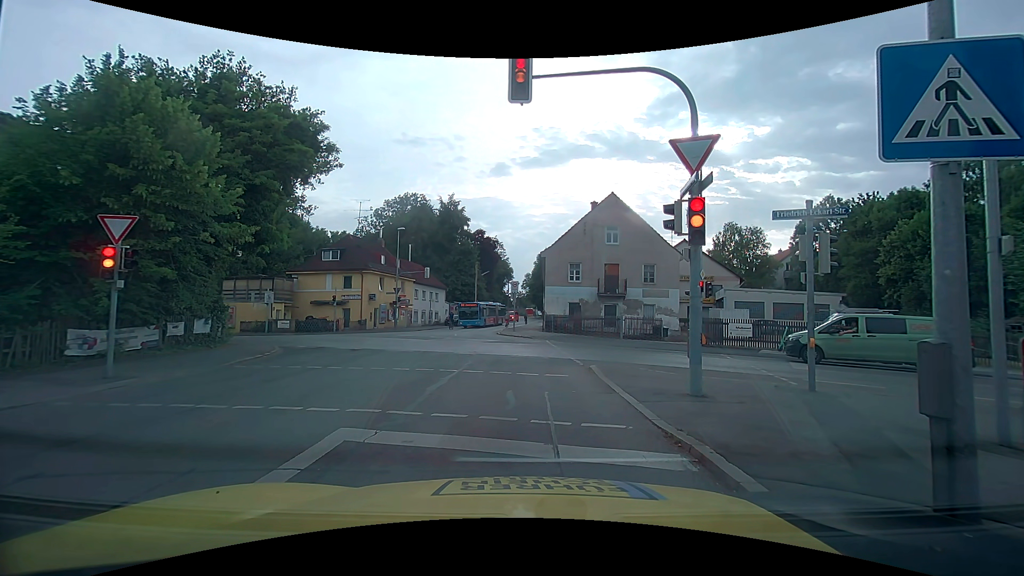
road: tertiary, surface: asphalt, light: Day
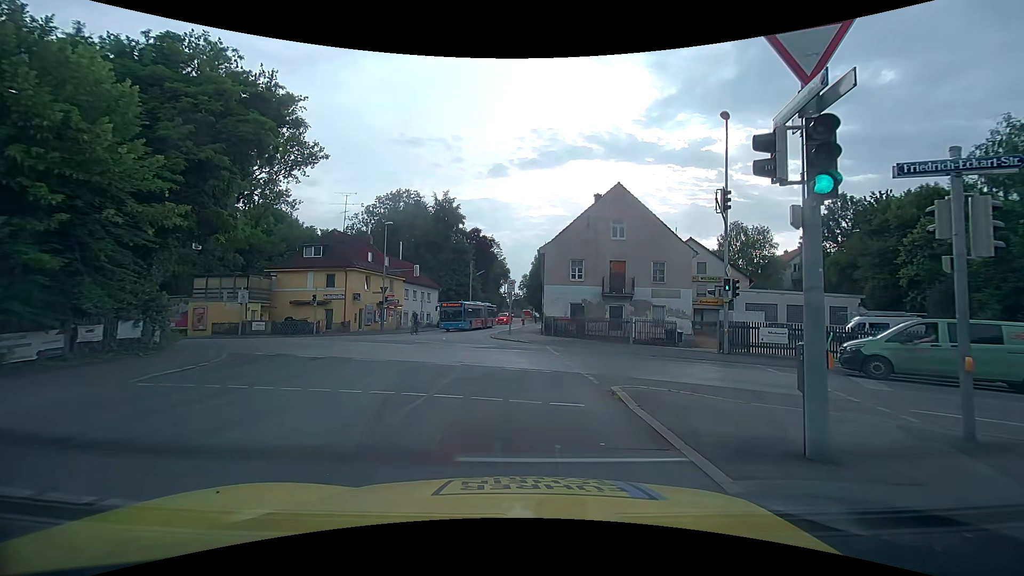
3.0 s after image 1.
(+0.1, +3.7) m; +3°
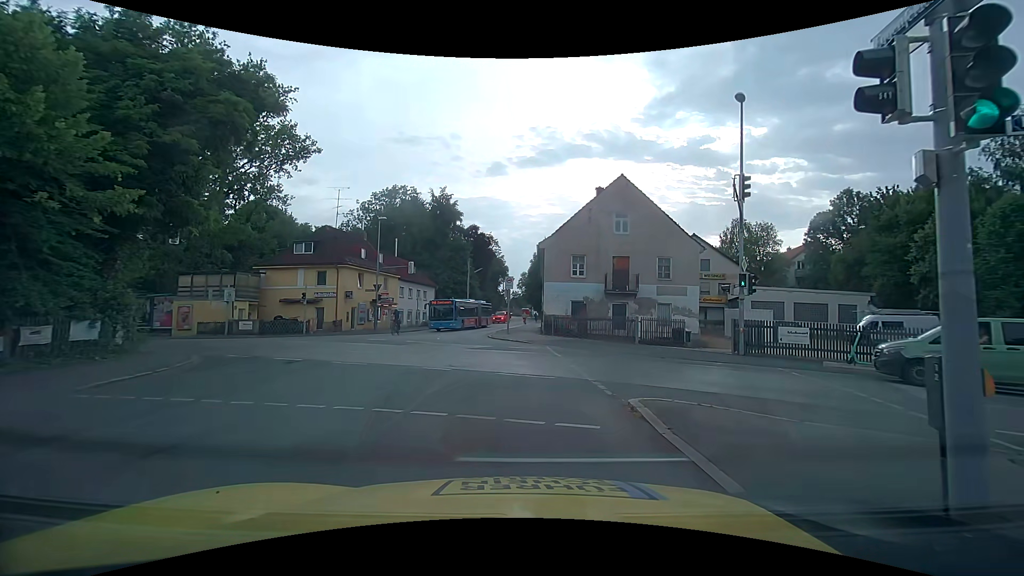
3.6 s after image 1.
(0.0, +1.6) m; 0°
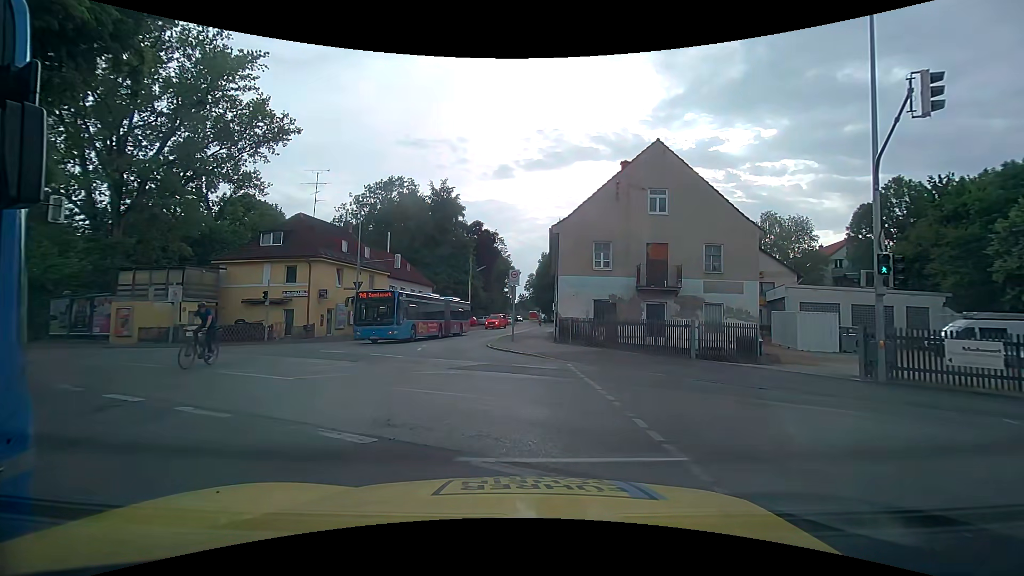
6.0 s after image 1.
(-0.2, +7.3) m; -2°
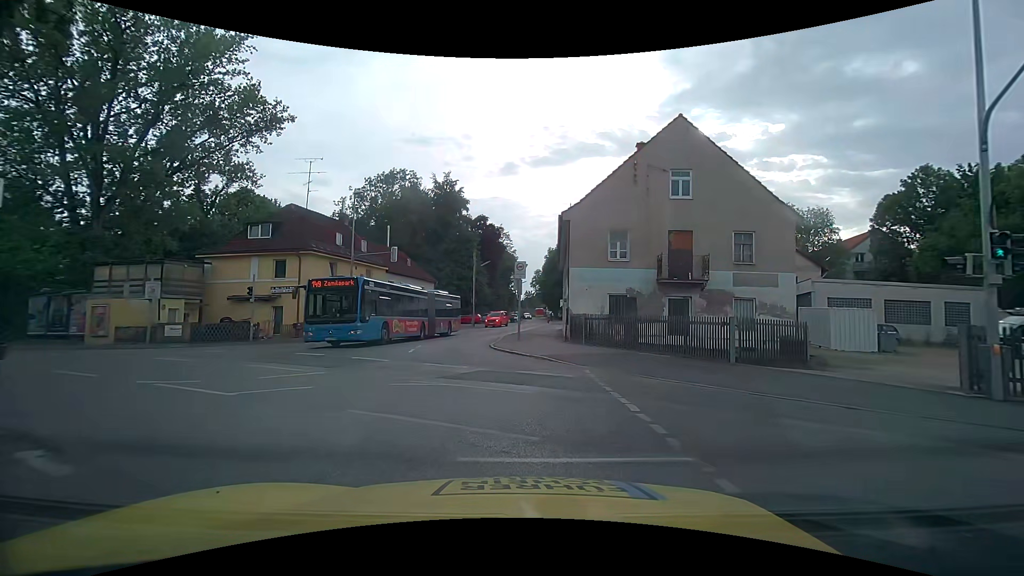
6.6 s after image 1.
(0.0, +2.7) m; 0°
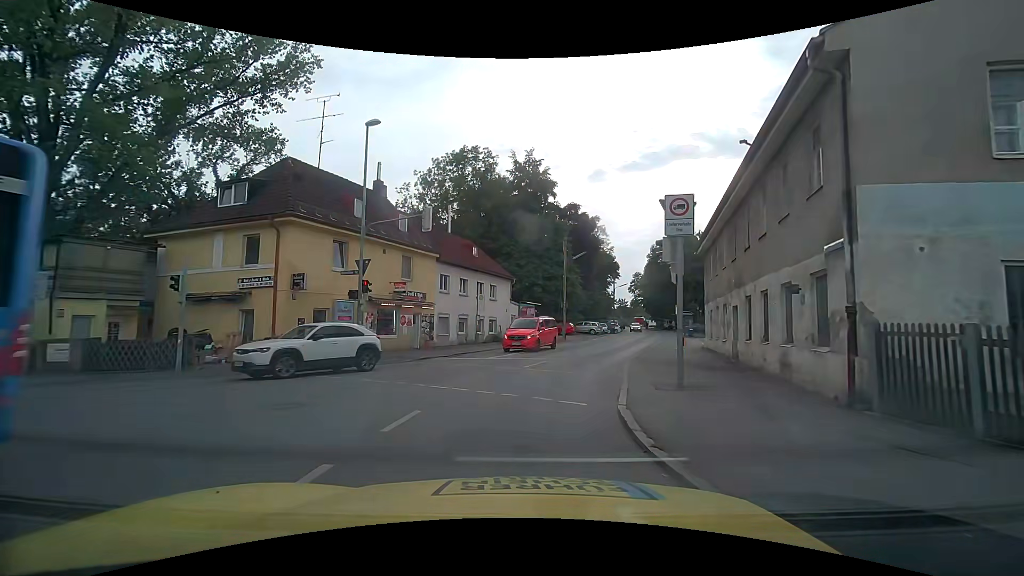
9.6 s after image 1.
(-1.3, +15.0) m; -10°
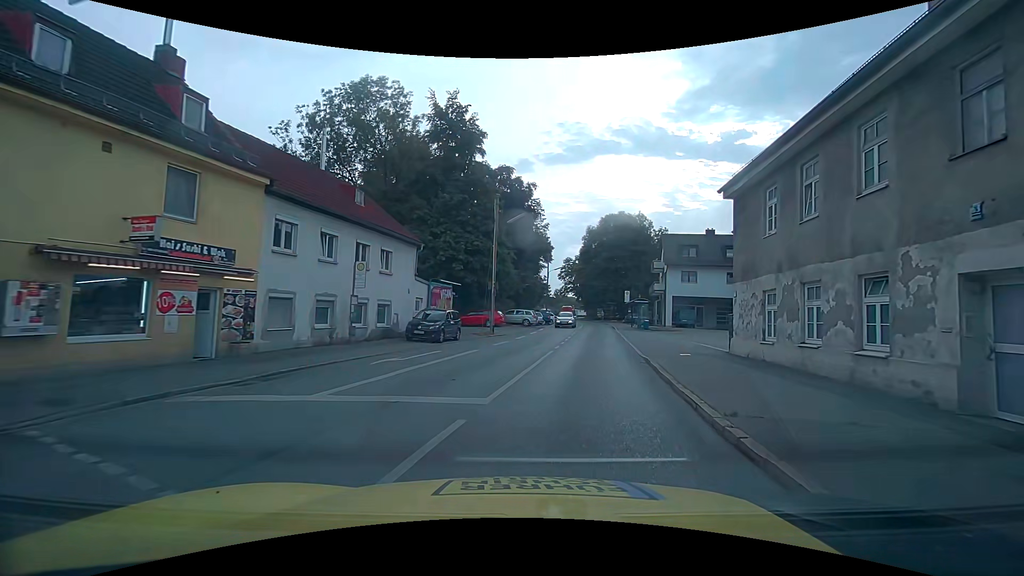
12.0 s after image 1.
(+0.1, +13.0) m; +7°
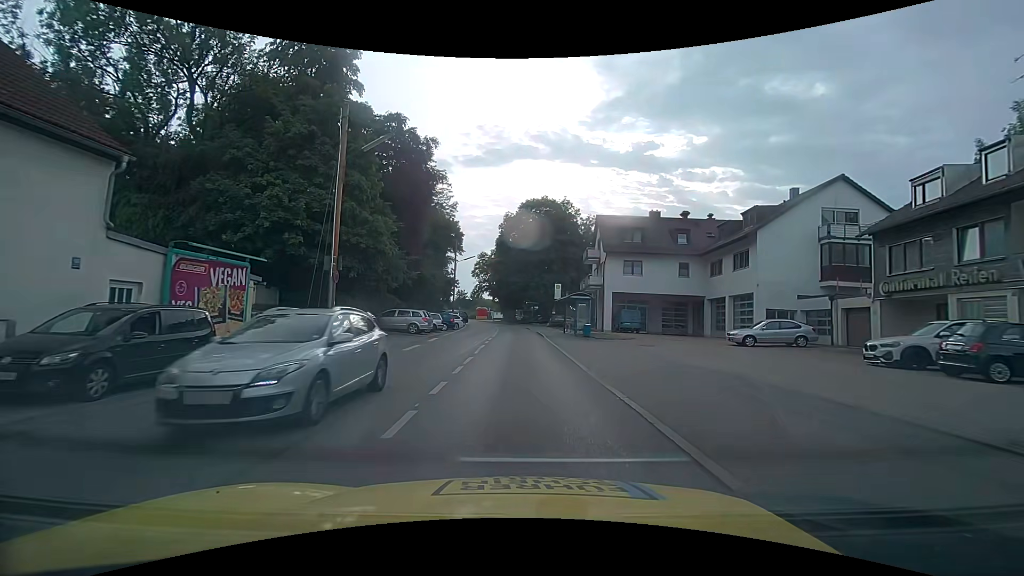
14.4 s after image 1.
(+1.9, +14.7) m; +11°
(0, +10) (0, +20) (0, +30) (0, +40) (-1, +50) (-2, +60) (-3, +70) (-5, +80) (-7, +89) (-10, +99) m
